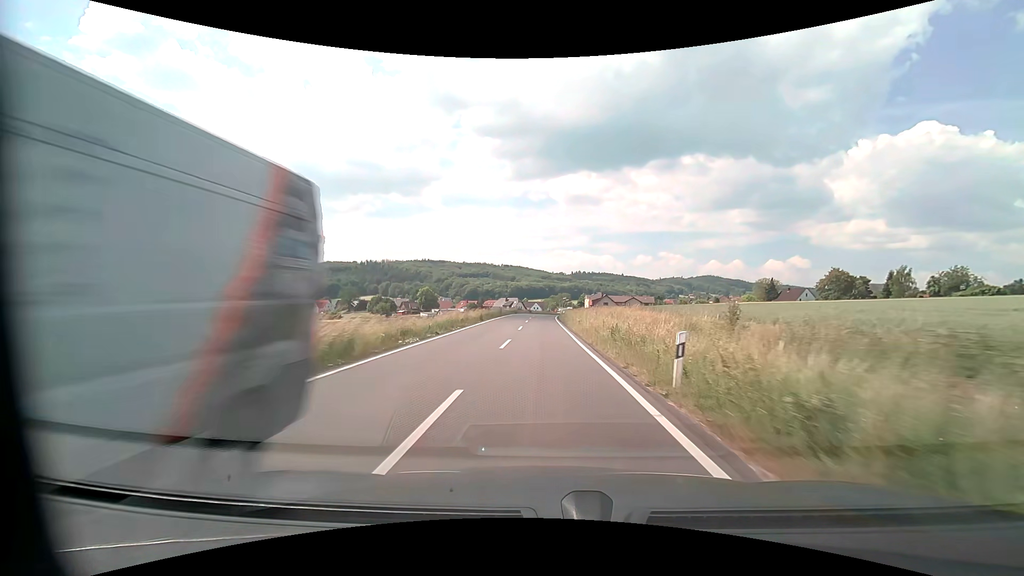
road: secondary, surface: asphalt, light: Day
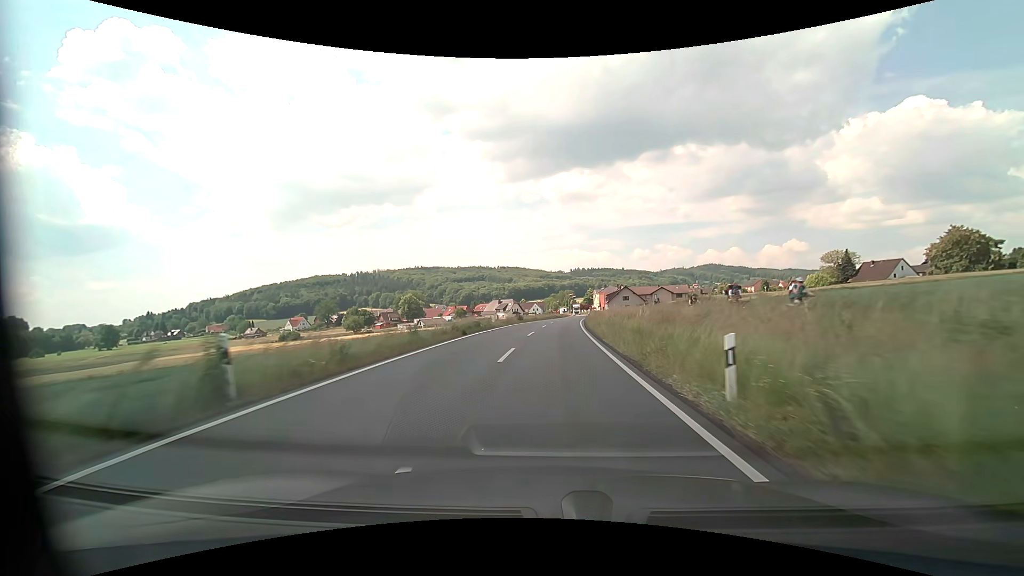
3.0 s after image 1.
(-0.5, +51.7) m; 0°
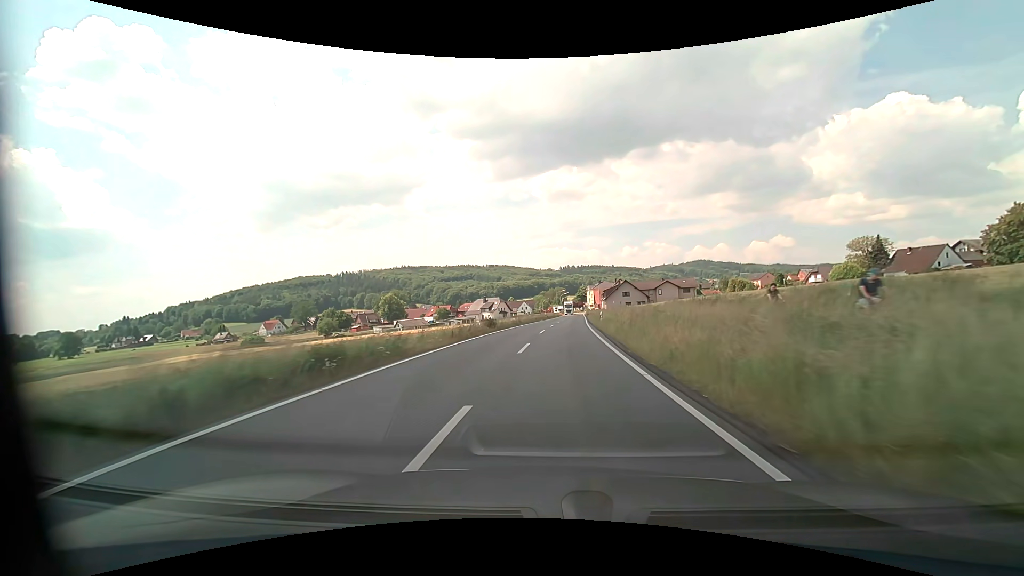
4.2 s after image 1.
(+0.2, +21.4) m; +1°
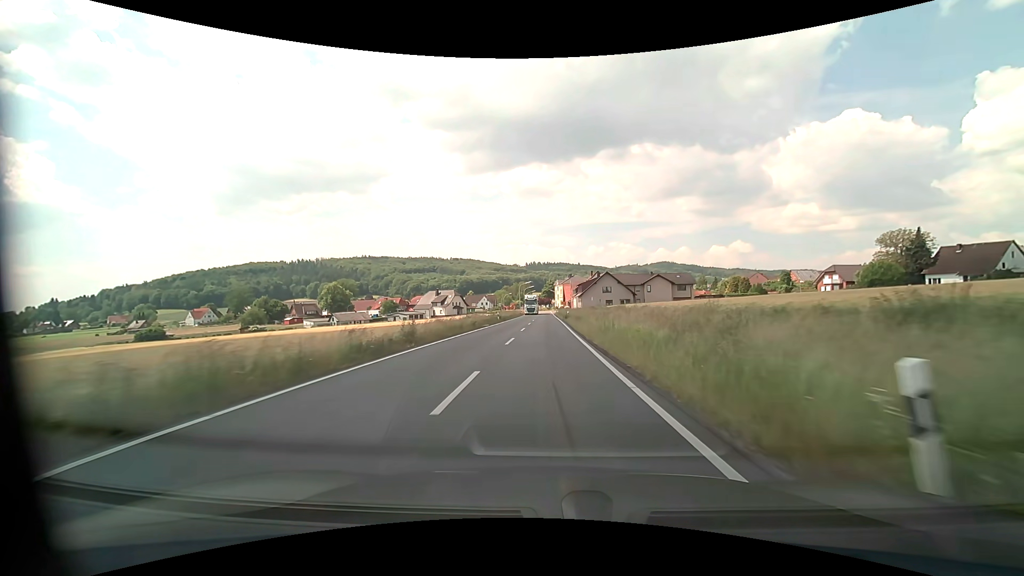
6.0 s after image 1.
(+1.2, +32.2) m; +4°
